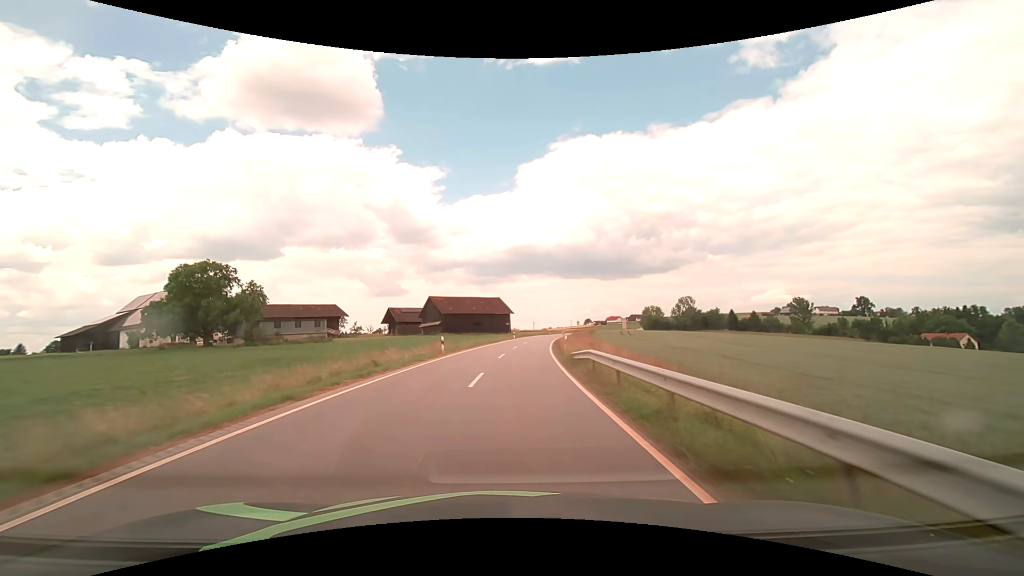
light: Day
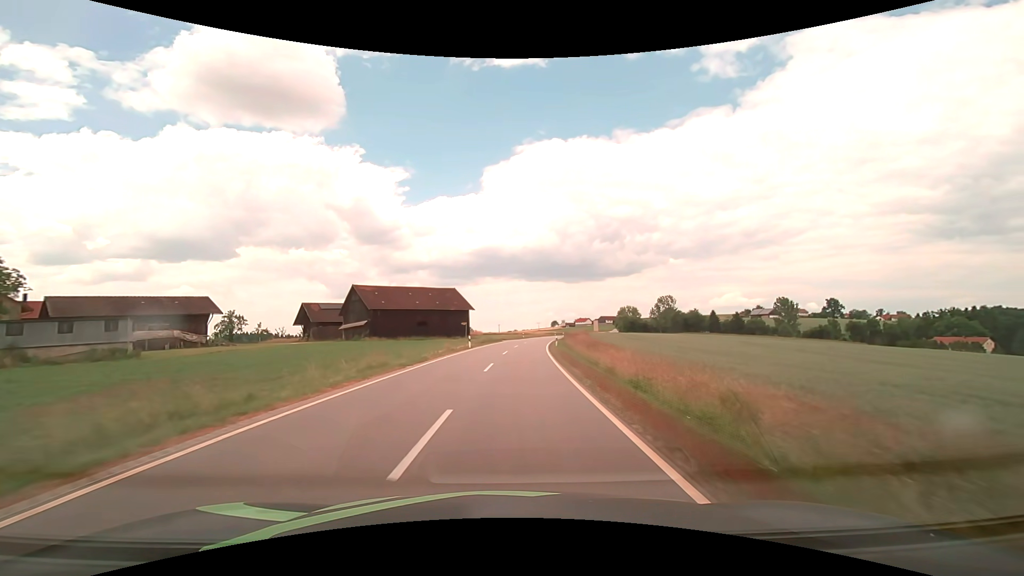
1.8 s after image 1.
(+1.0, +31.8) m; +4°
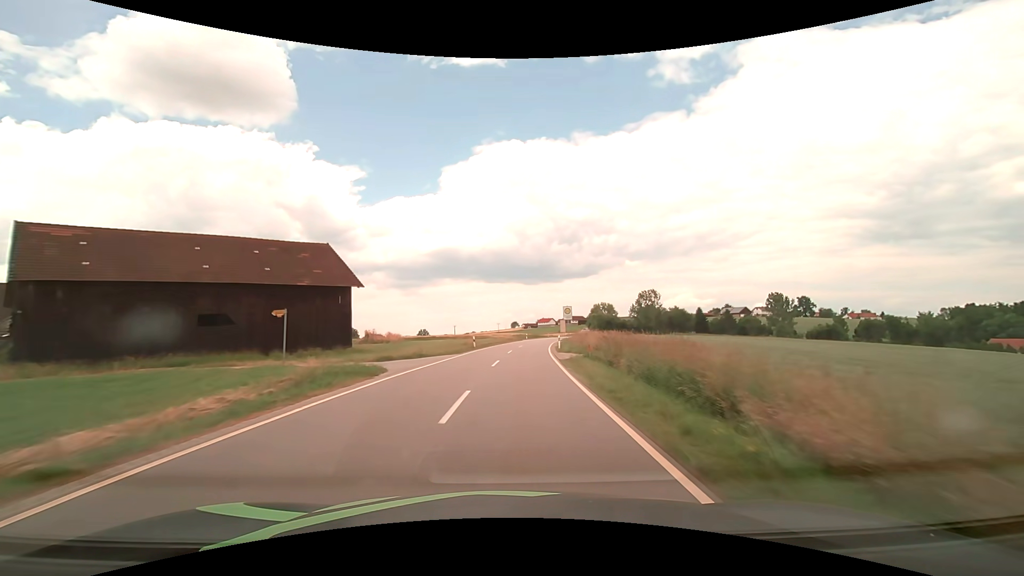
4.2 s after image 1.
(+2.1, +46.3) m; +5°
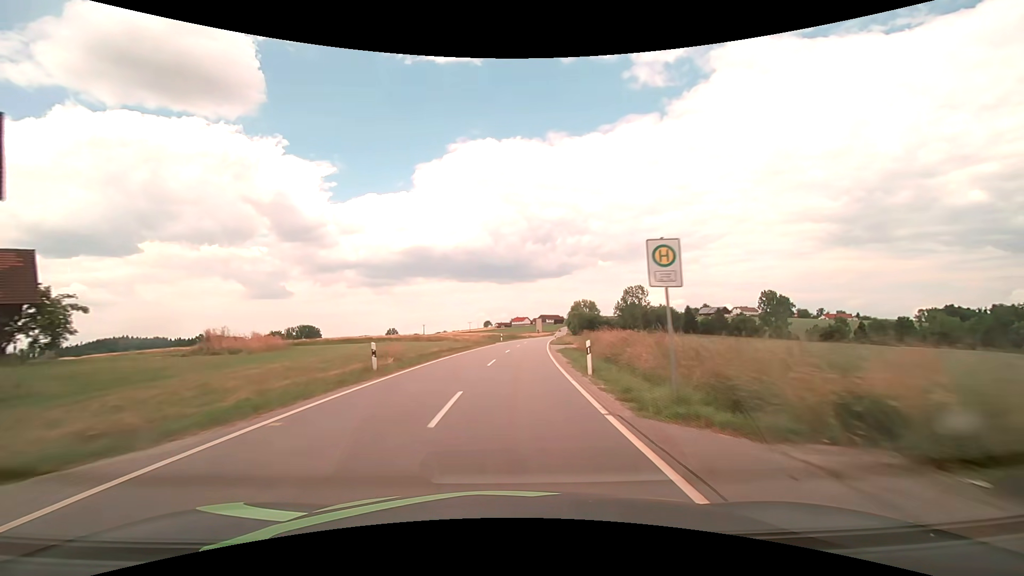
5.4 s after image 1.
(+0.6, +24.8) m; +3°
(0, +10) (0, +20) (+1, +30) (+2, +40) (+2, +50) (+3, +60) (+4, +70) (+6, +80) (+7, +90) (+8, +100) m
